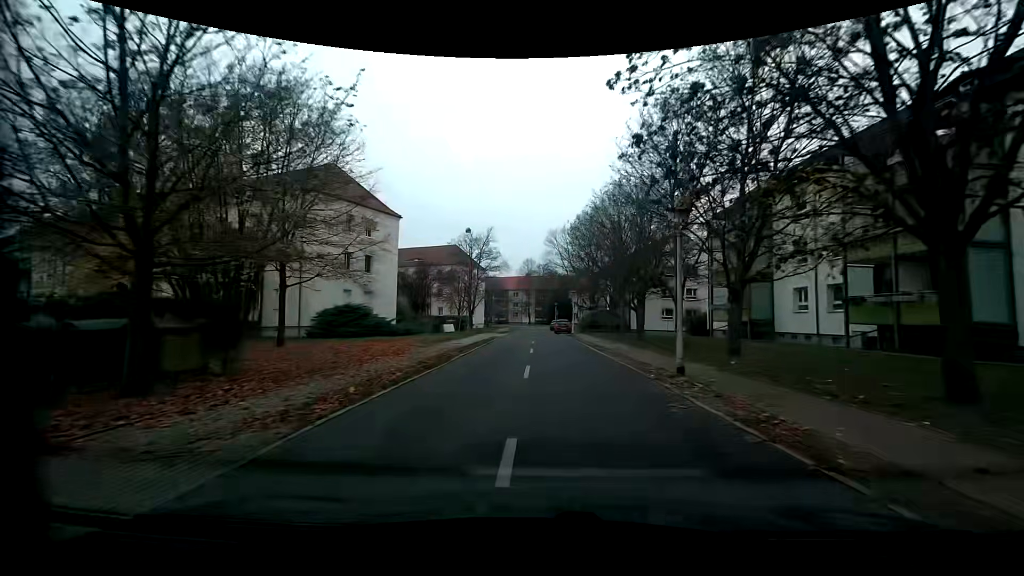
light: Day
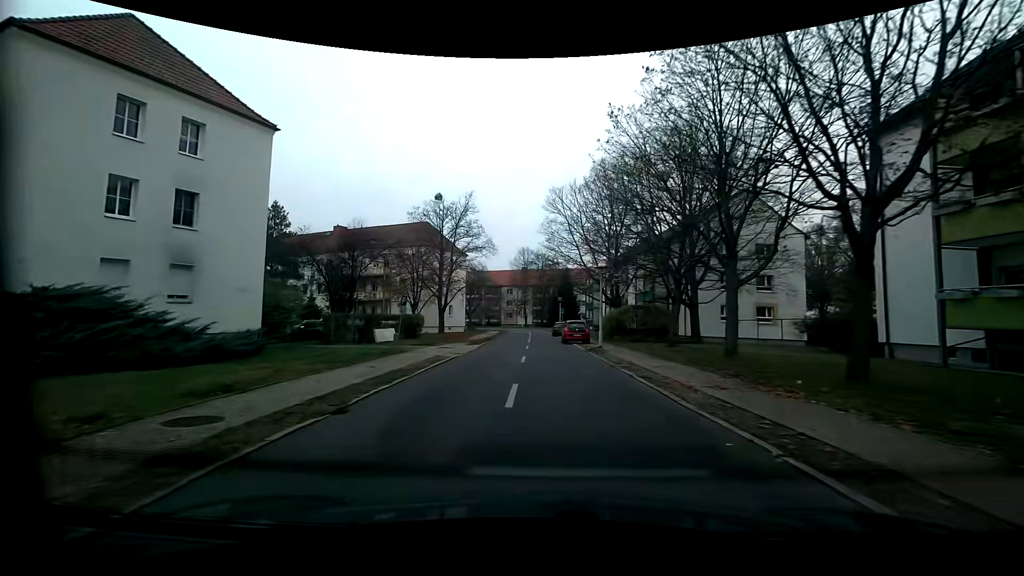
(+0.2, +22.0) m; +1°
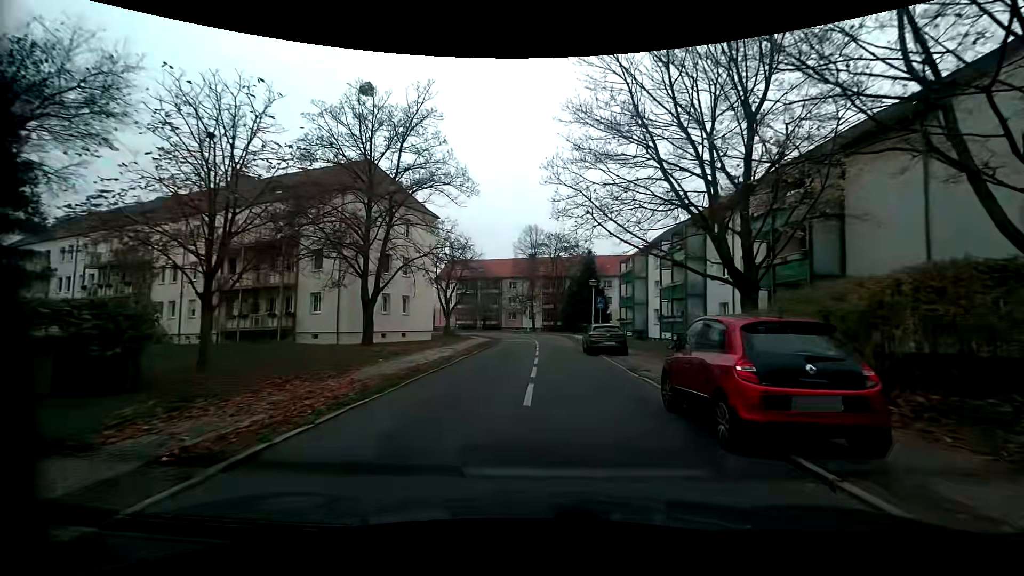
(-0.4, +26.7) m; -2°
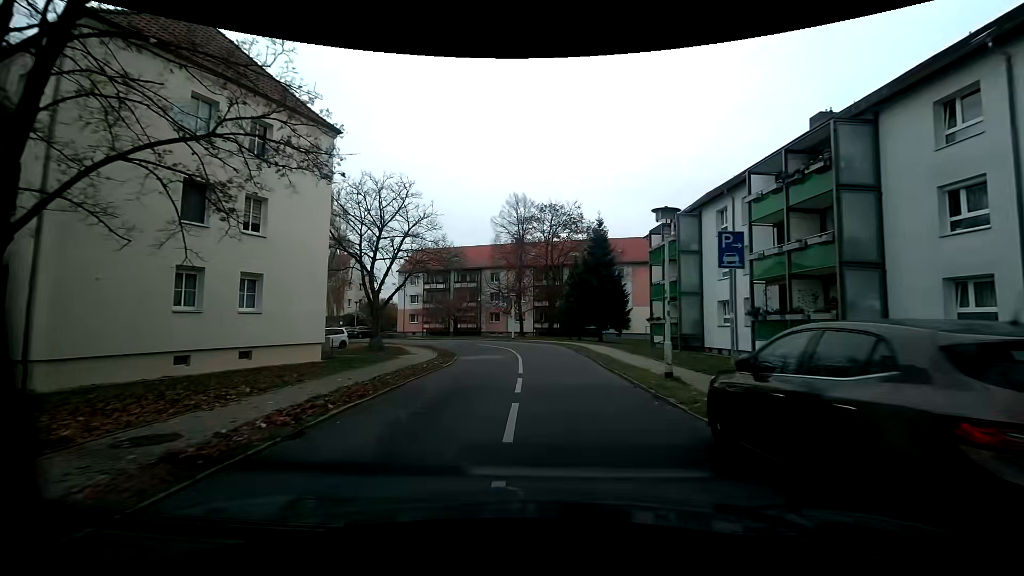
(+0.4, +20.3) m; +1°
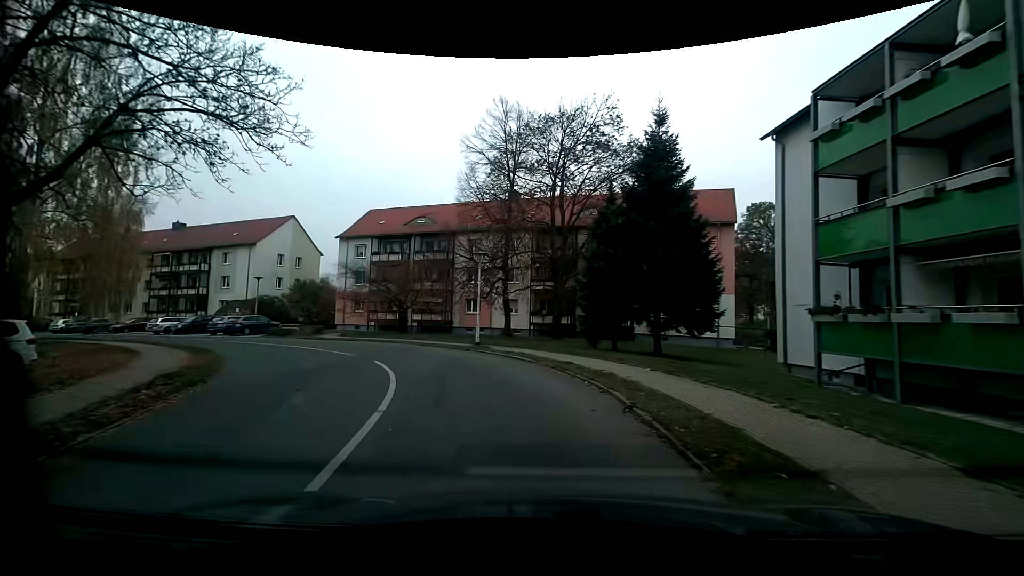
(+0.6, +23.6) m; +1°
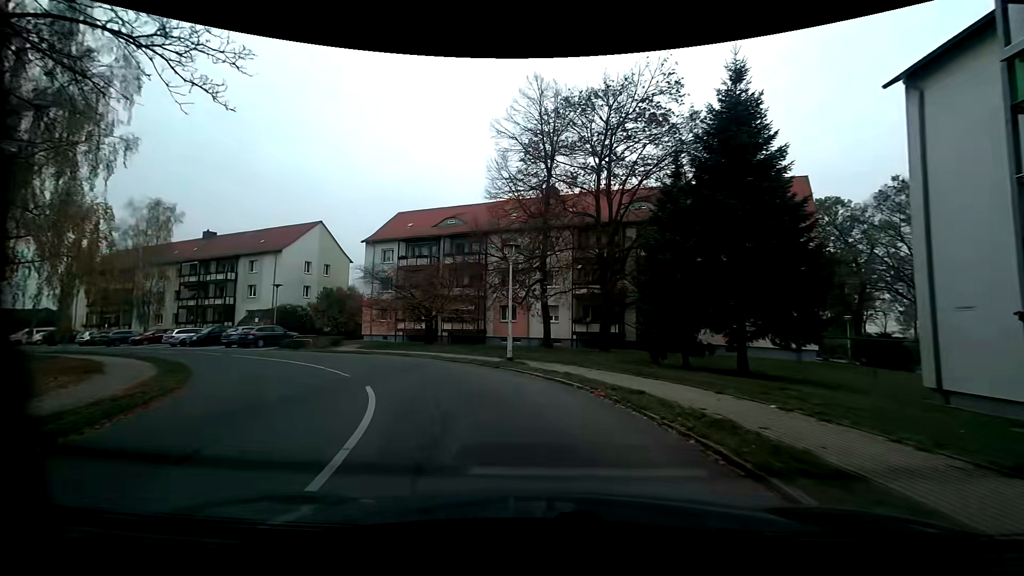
(-0.3, +4.5) m; -5°
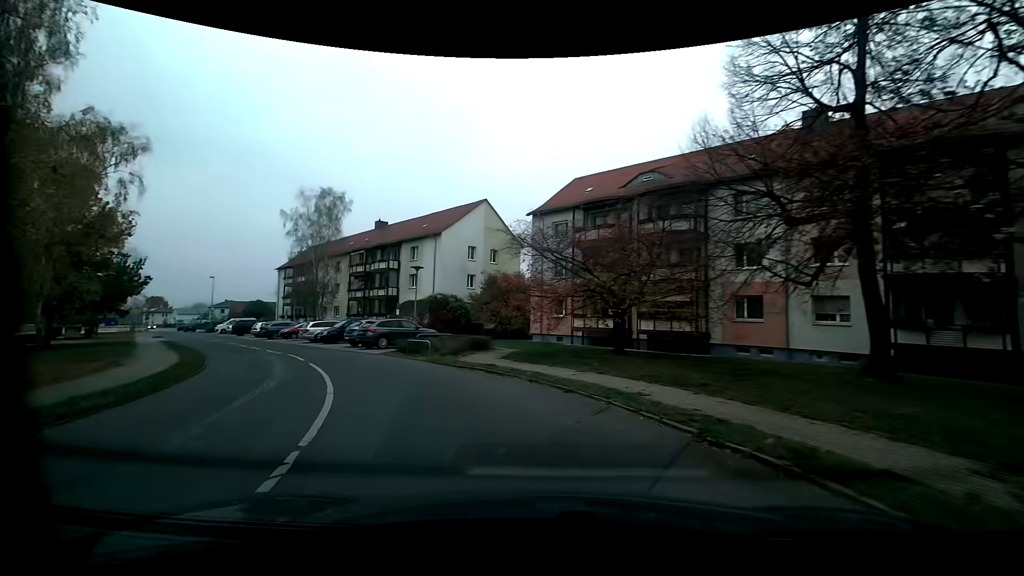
(-2.5, +13.2) m; -22°
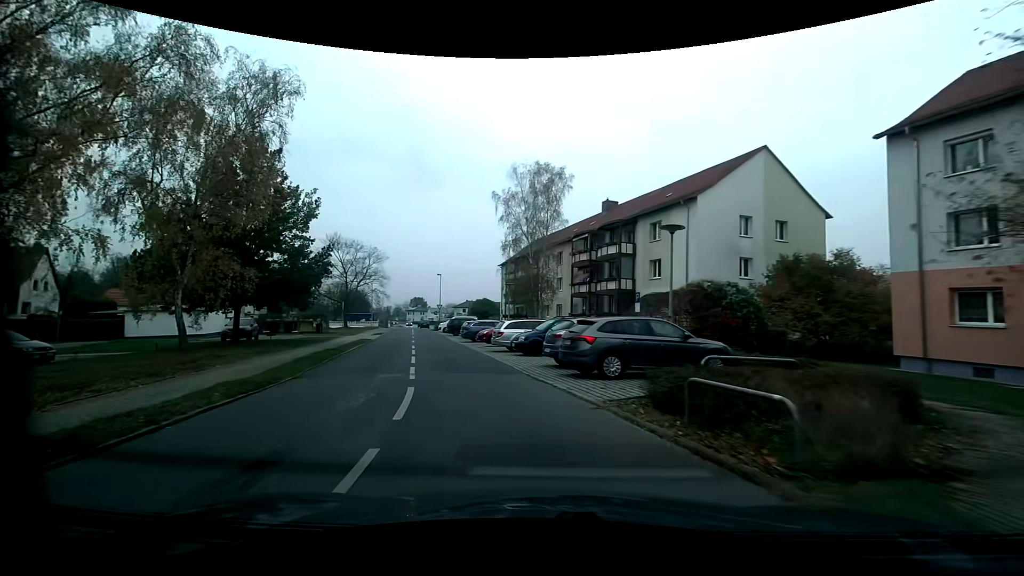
(-3.1, +13.2) m; -26°
(-1, +10) (-4, +20) (-6, +29) (-8, +39) (-11, +49) (-13, +58) (-16, +68) (-18, +78) (-20, +88) (-23, +97) m
